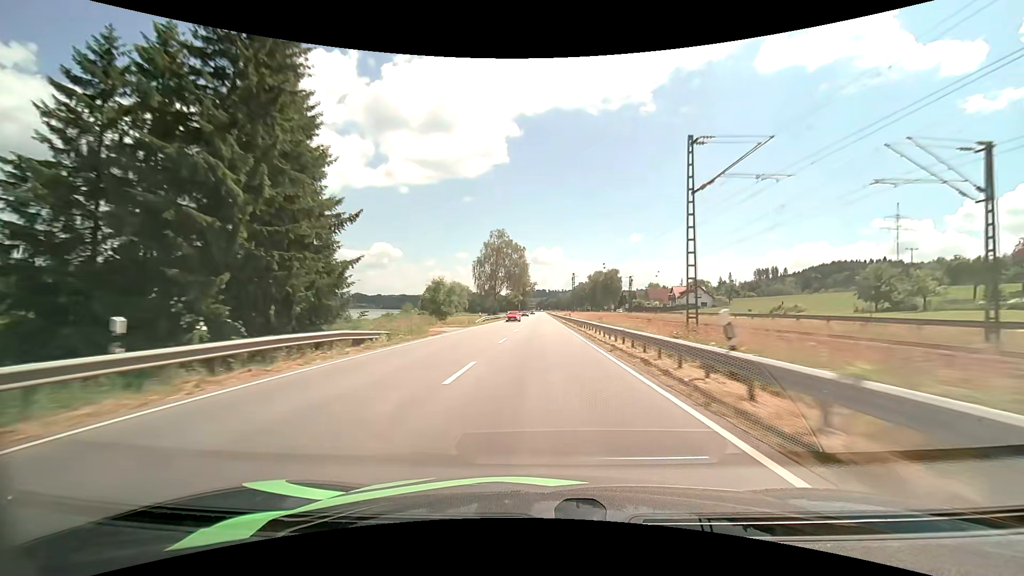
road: primary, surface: asphalt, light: Day
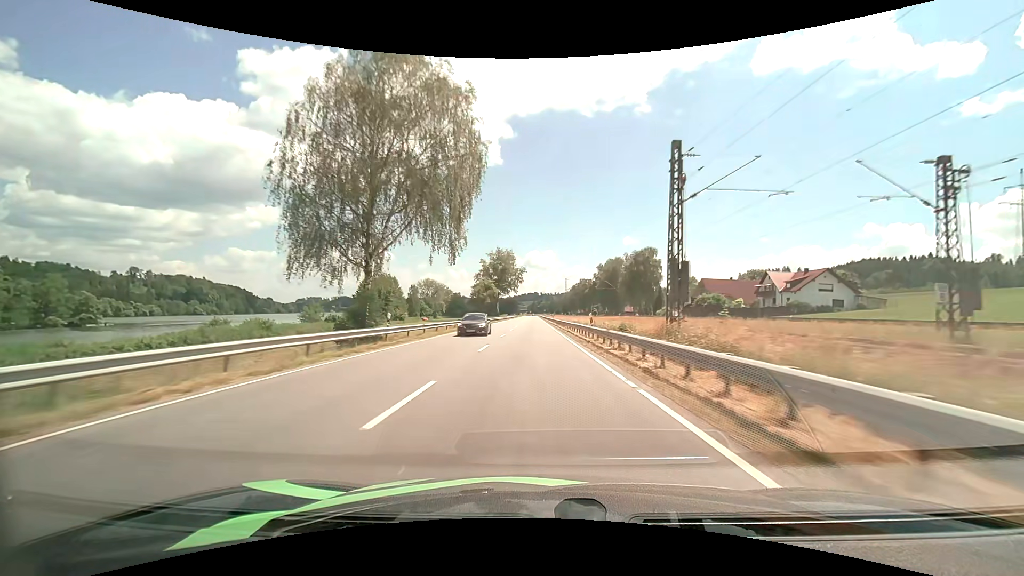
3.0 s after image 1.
(+0.6, +76.0) m; +1°
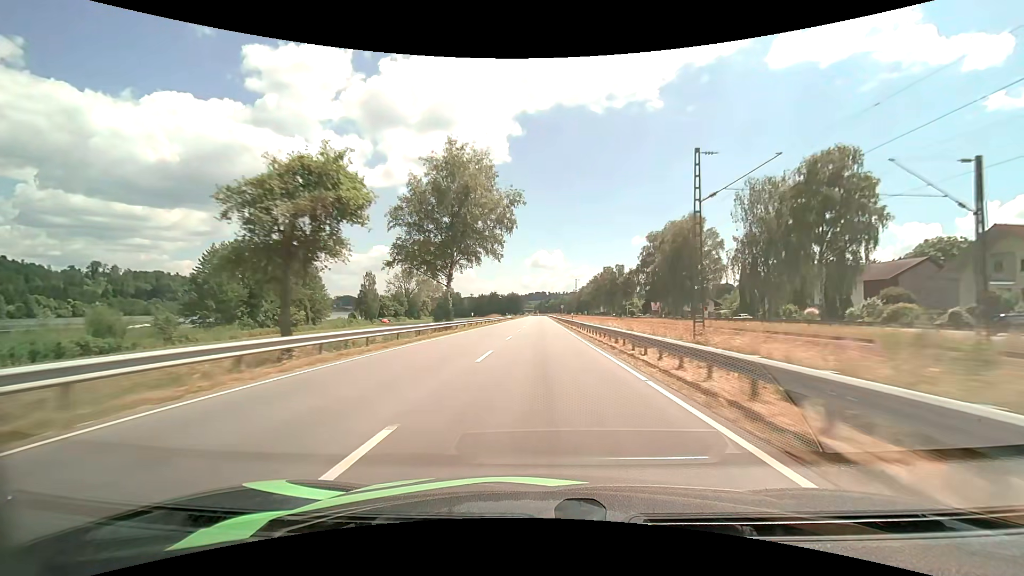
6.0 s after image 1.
(-0.7, +76.6) m; -1°
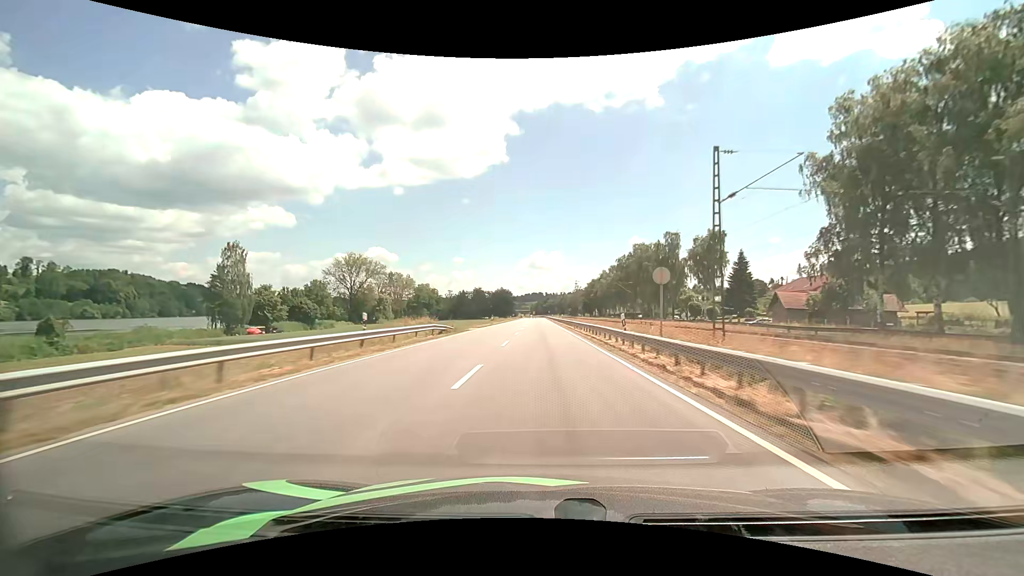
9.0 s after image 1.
(+0.1, +77.3) m; 0°
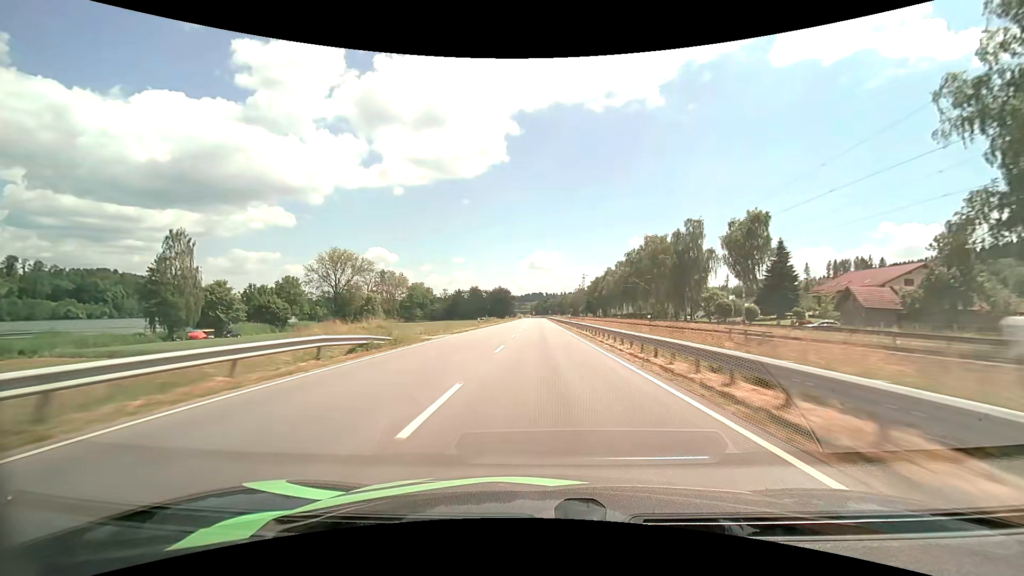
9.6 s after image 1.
(0.0, +15.6) m; 0°
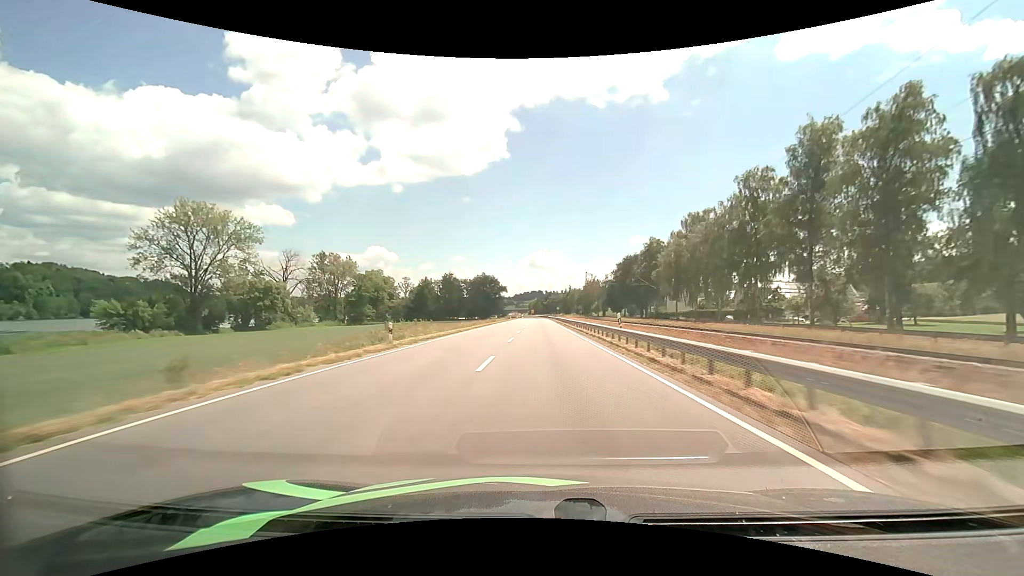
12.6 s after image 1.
(-0.1, +78.6) m; 0°
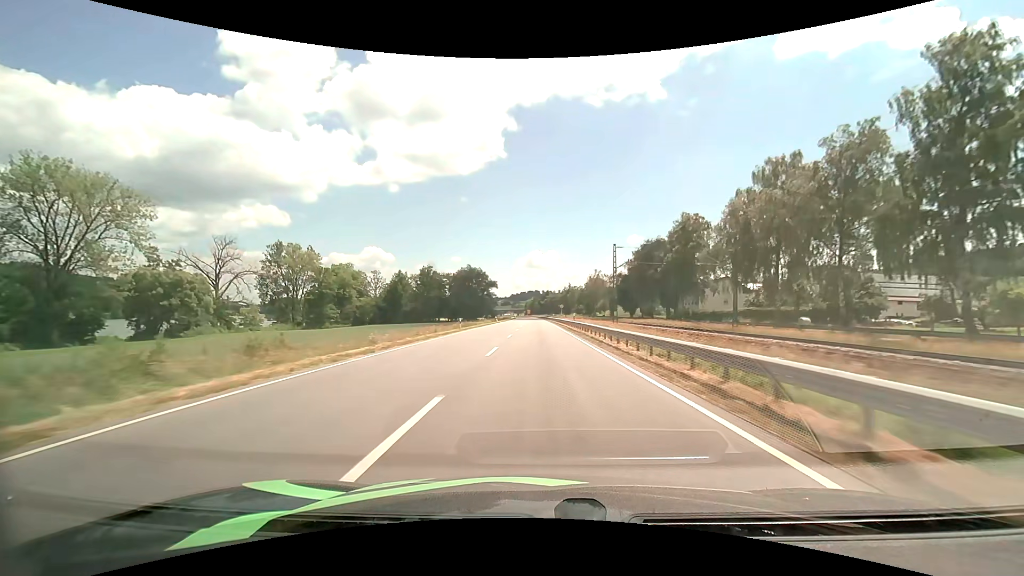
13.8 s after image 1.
(+0.1, +31.7) m; 0°
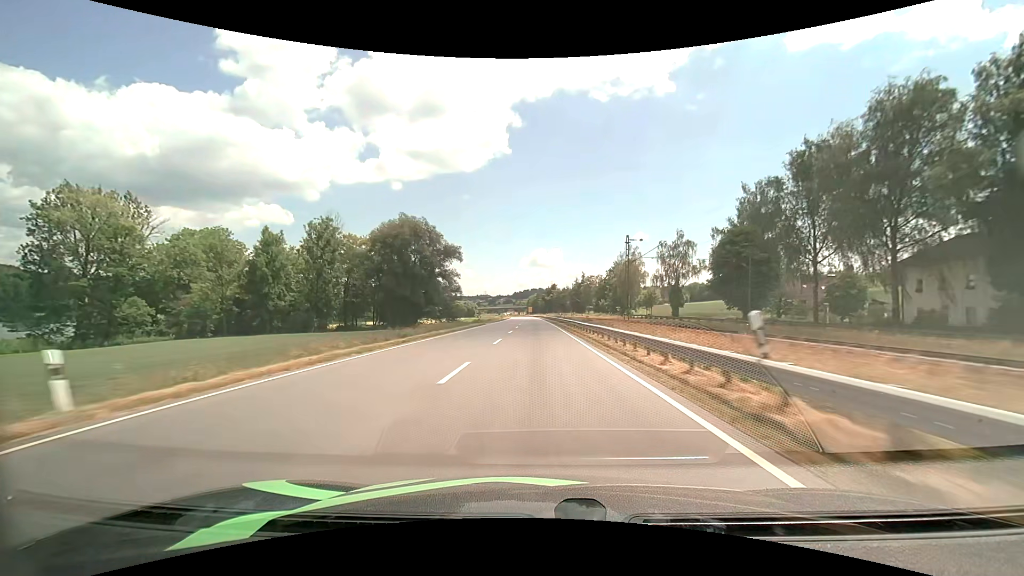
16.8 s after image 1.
(-0.2, +79.0) m; 0°
(0, +10) (0, +20) (0, +30) (0, +40) (0, +50) (0, +60) (0, +70) (0, +80) (-1, +90) (-1, +100) m
